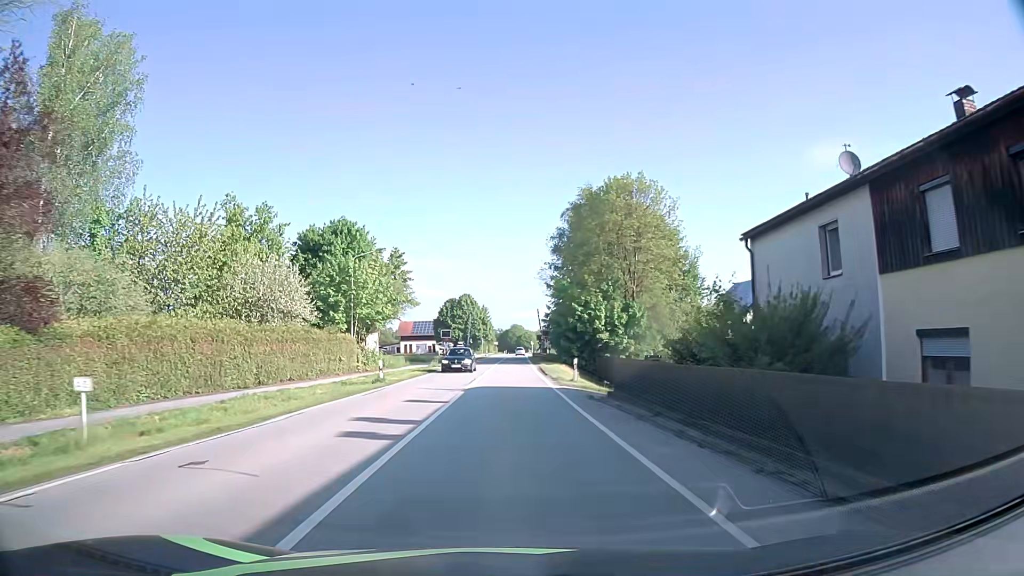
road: secondary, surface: asphalt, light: Day
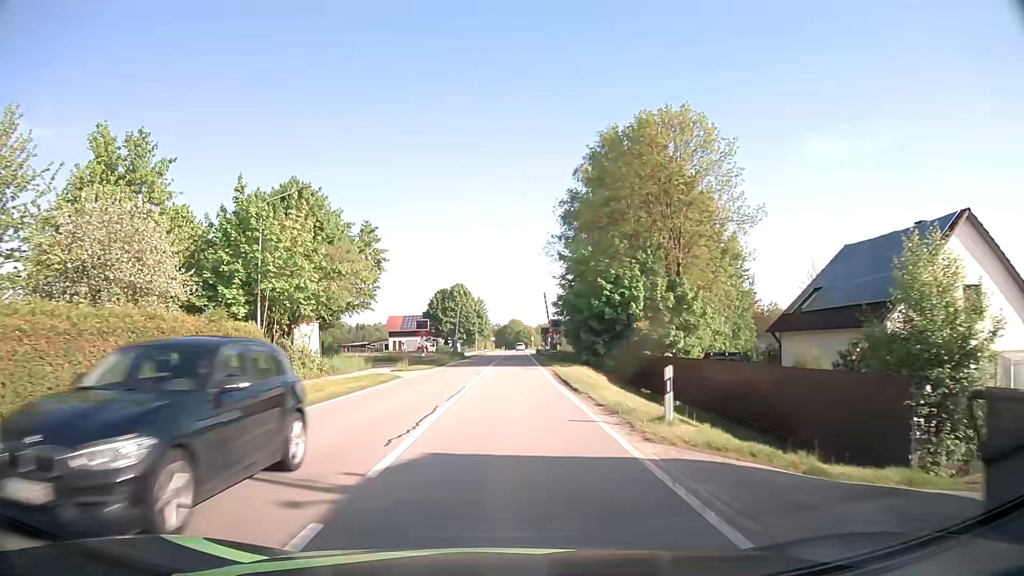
(0.0, +16.0) m; 0°
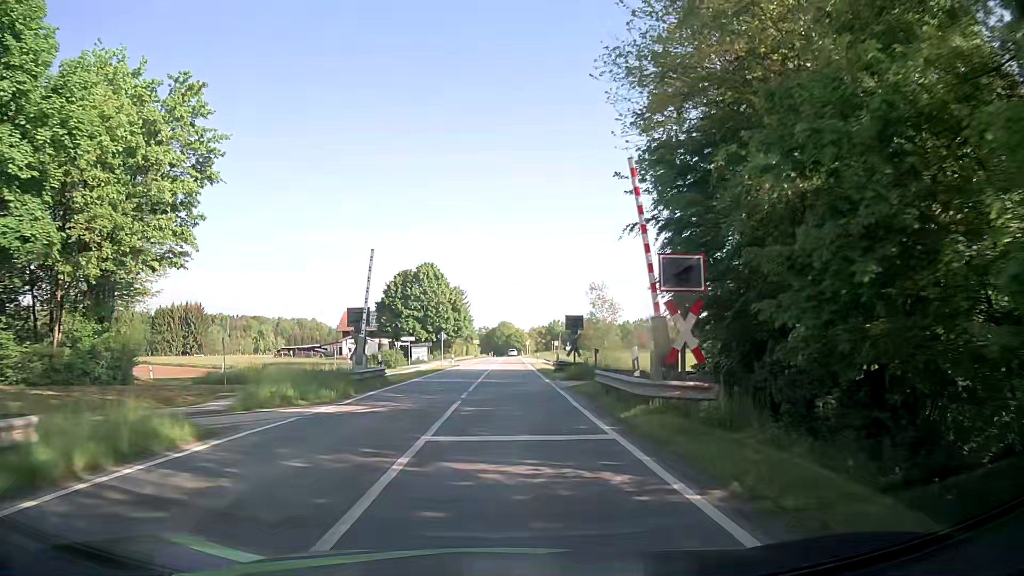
(+0.1, +39.8) m; 0°
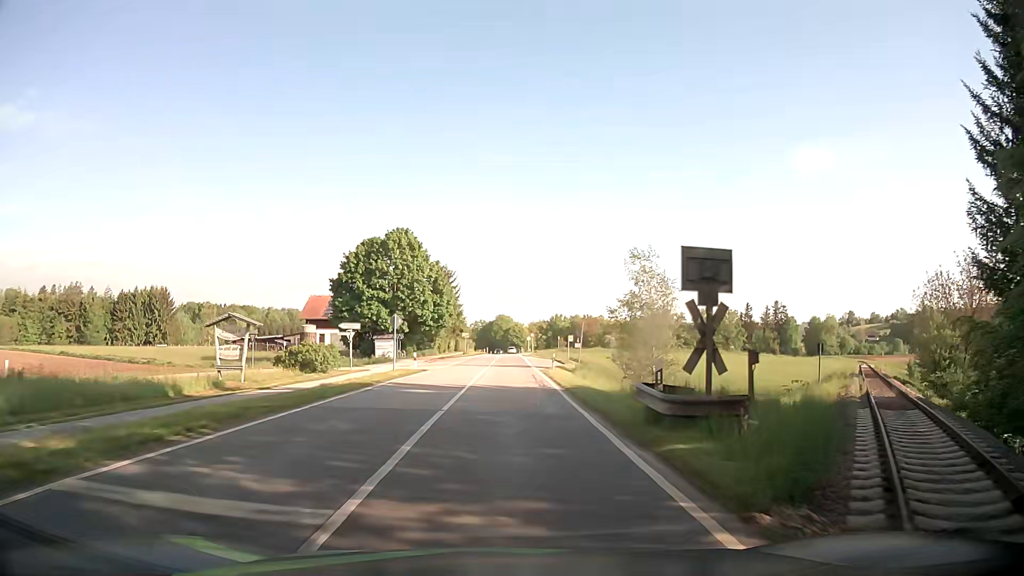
(+0.1, +23.8) m; 0°
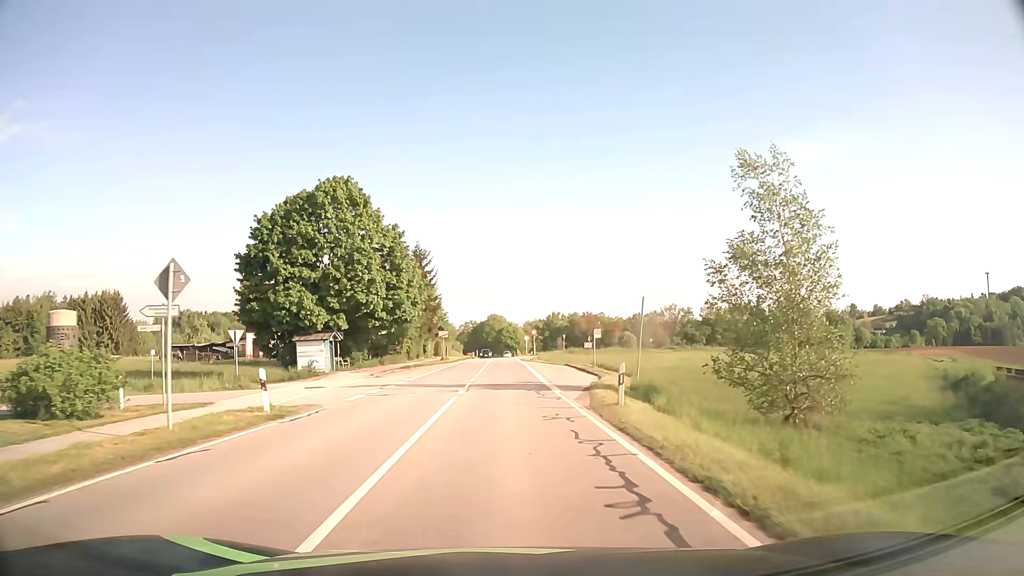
(+0.2, +23.8) m; +1°
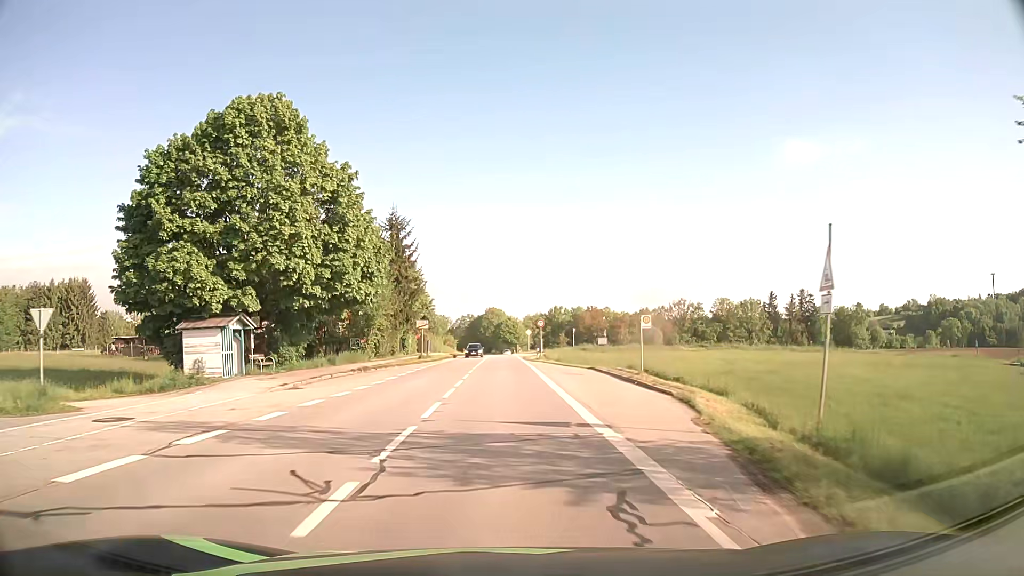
(+0.1, +15.9) m; 0°
